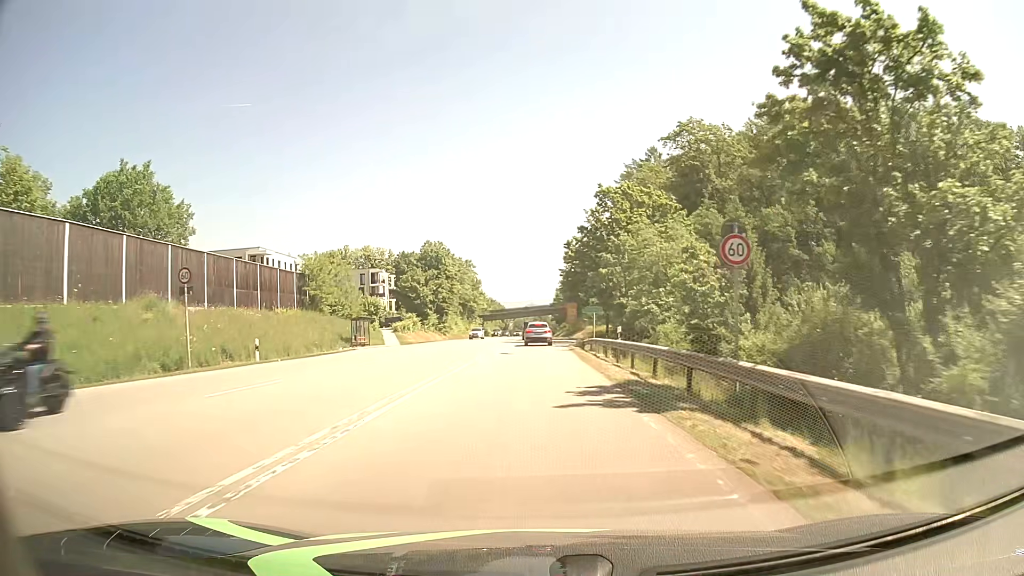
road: secondary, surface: asphalt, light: Day
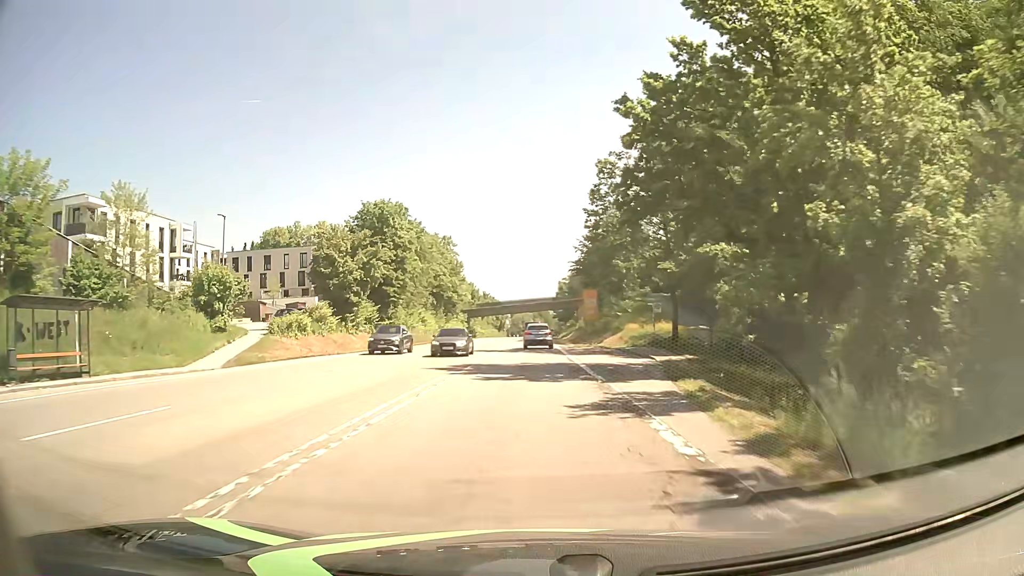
(+0.3, +39.7) m; 0°
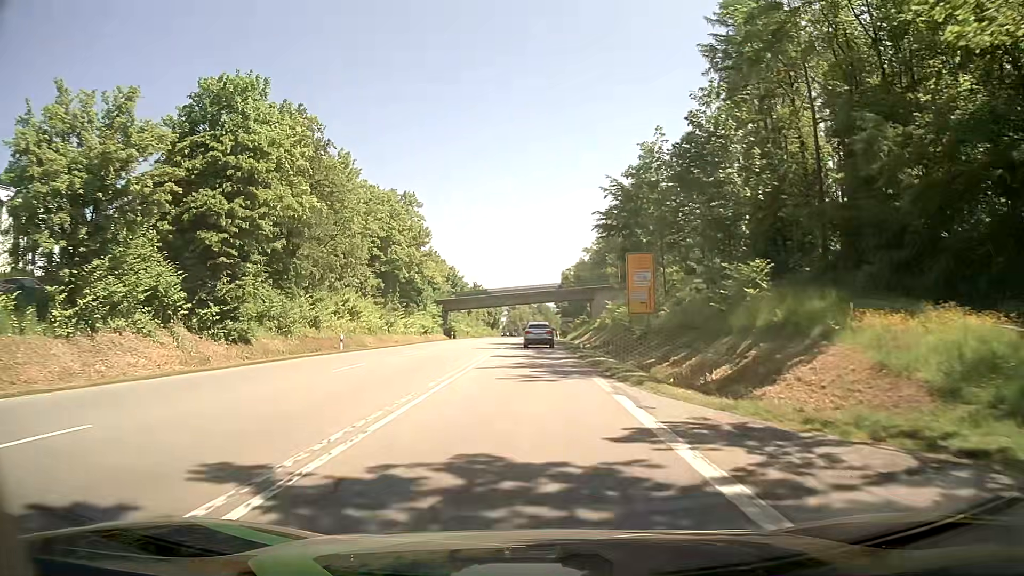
(-0.1, +37.7) m; 0°
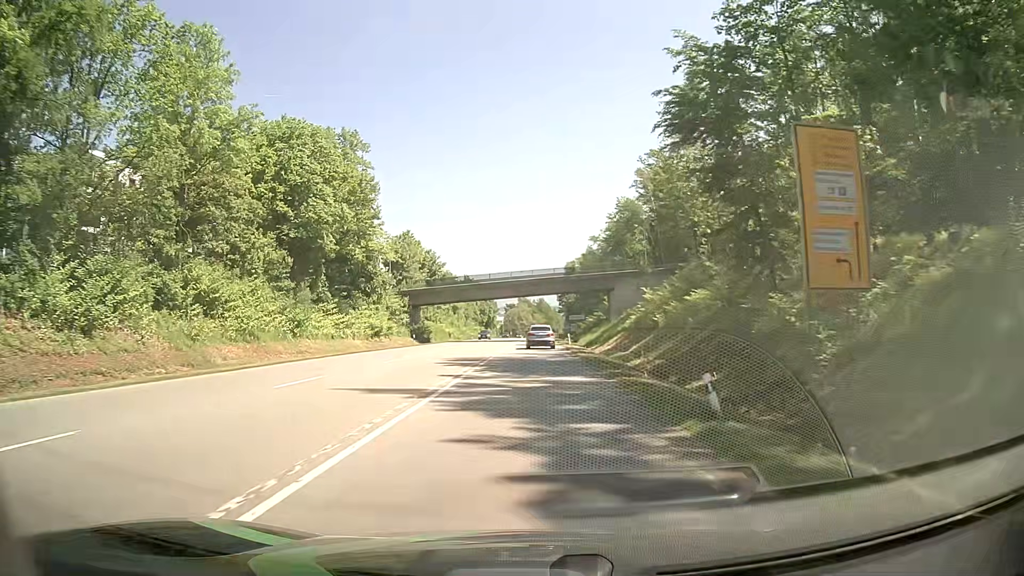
(+0.1, +27.9) m; 0°
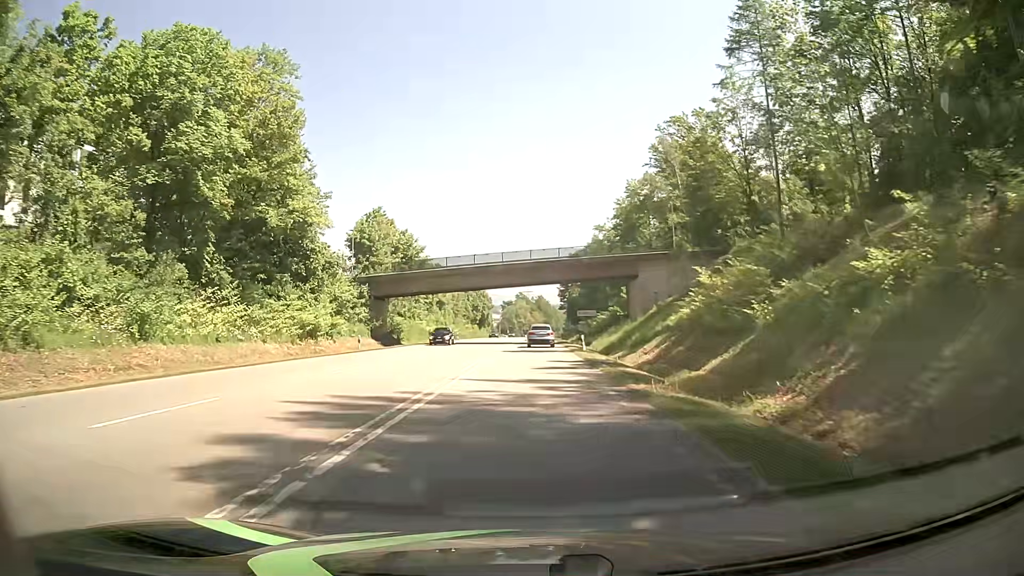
(0.0, +18.5) m; 0°
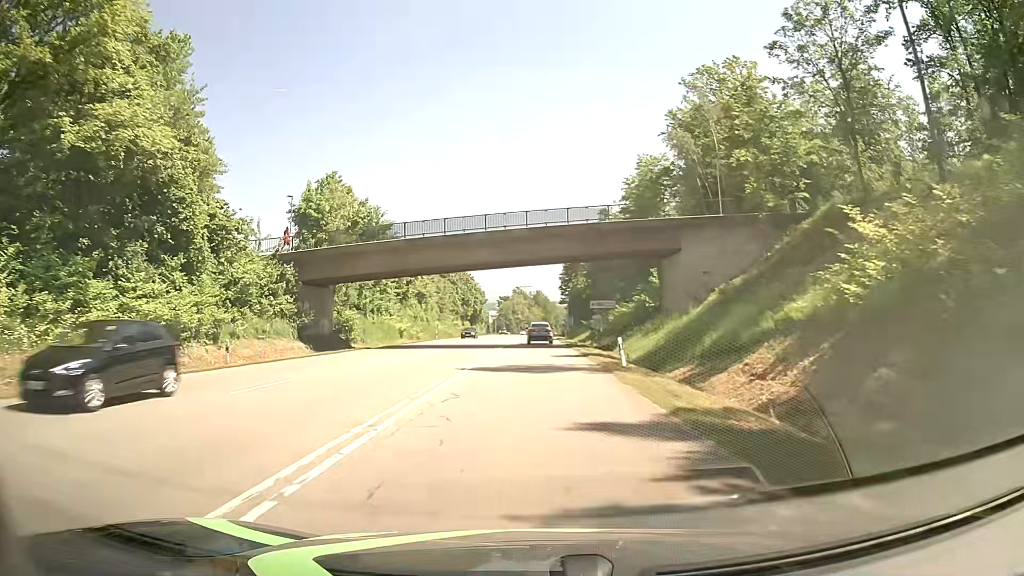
(0.0, +18.5) m; 0°
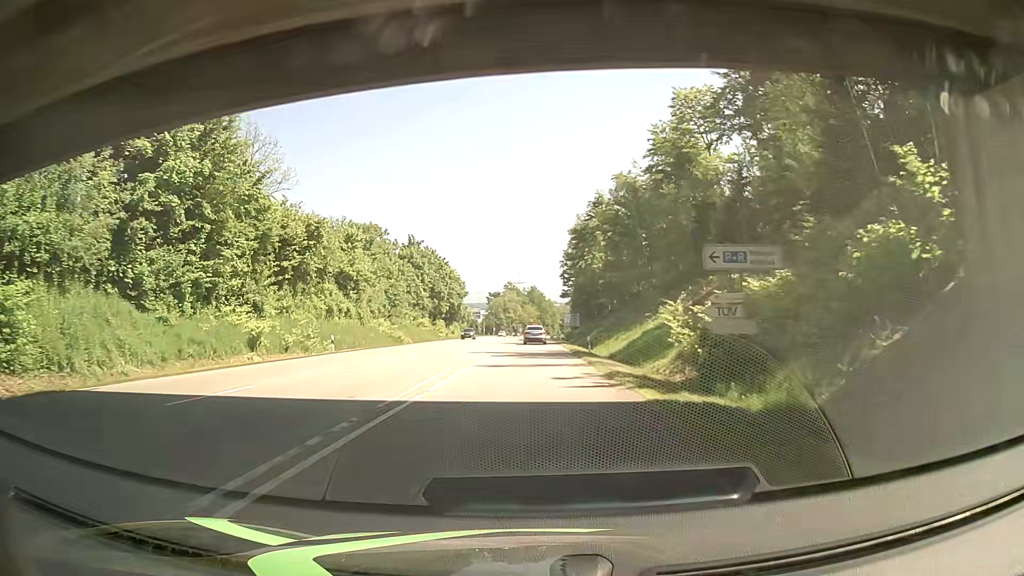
(+0.1, +36.8) m; 0°
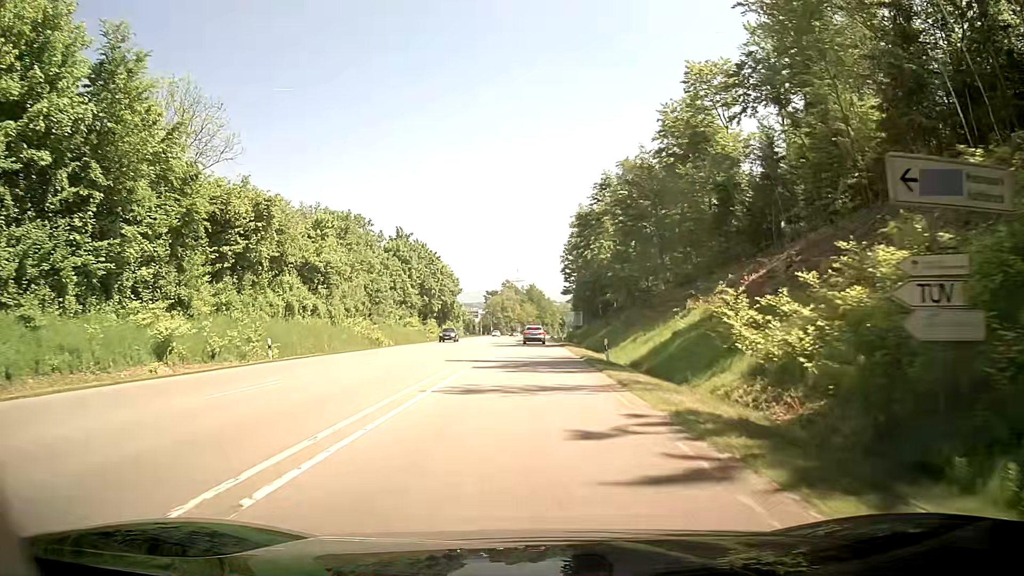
(+0.1, +9.2) m; 0°
(0, +10) (0, +20) (0, +30) (0, +40) (0, +50) (+1, +60) (+1, +70) (+1, +80) (+1, +90) (+1, +100) m
